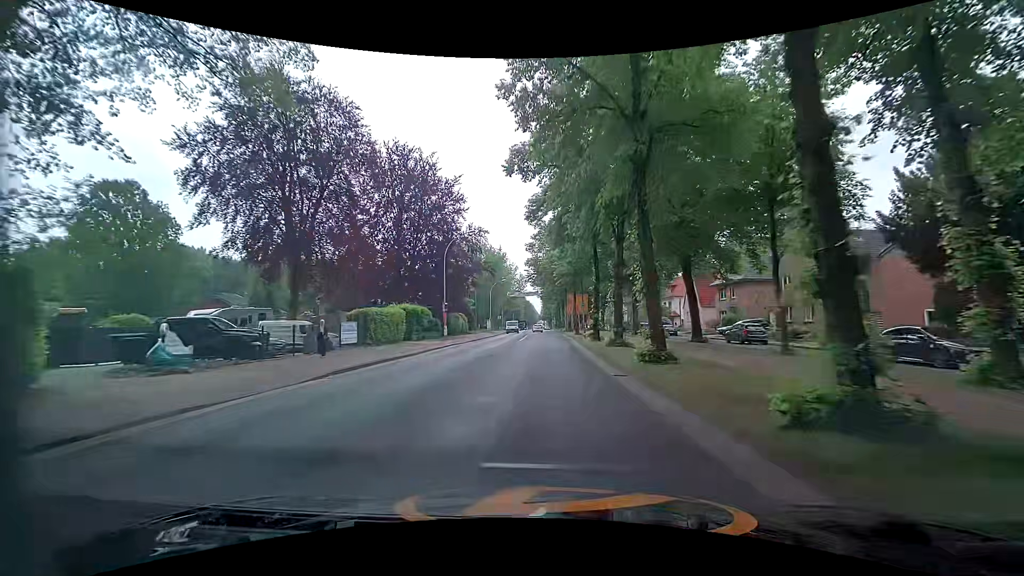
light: Day
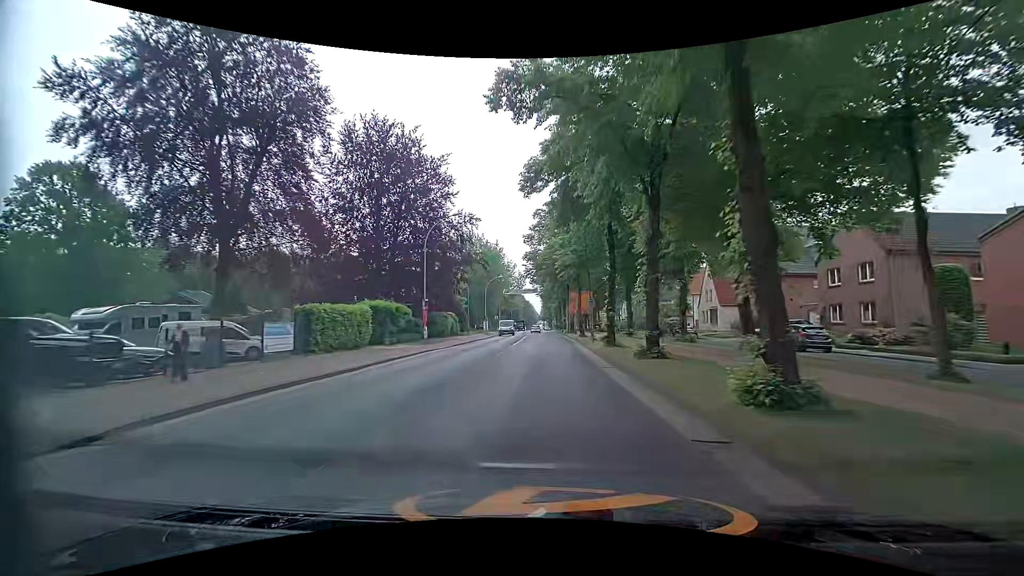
(+0.1, +7.5) m; 0°
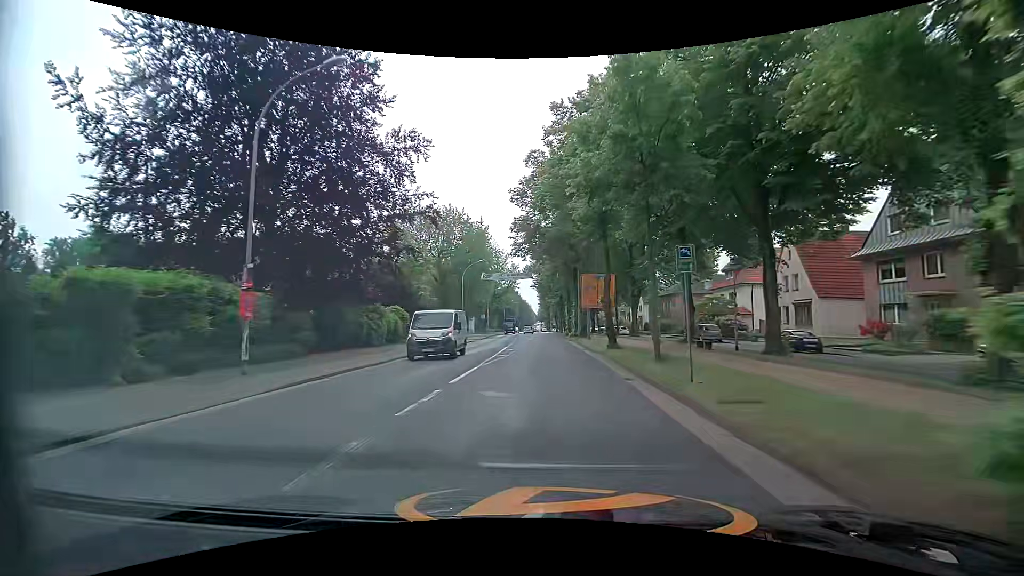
(+0.1, +22.5) m; +1°
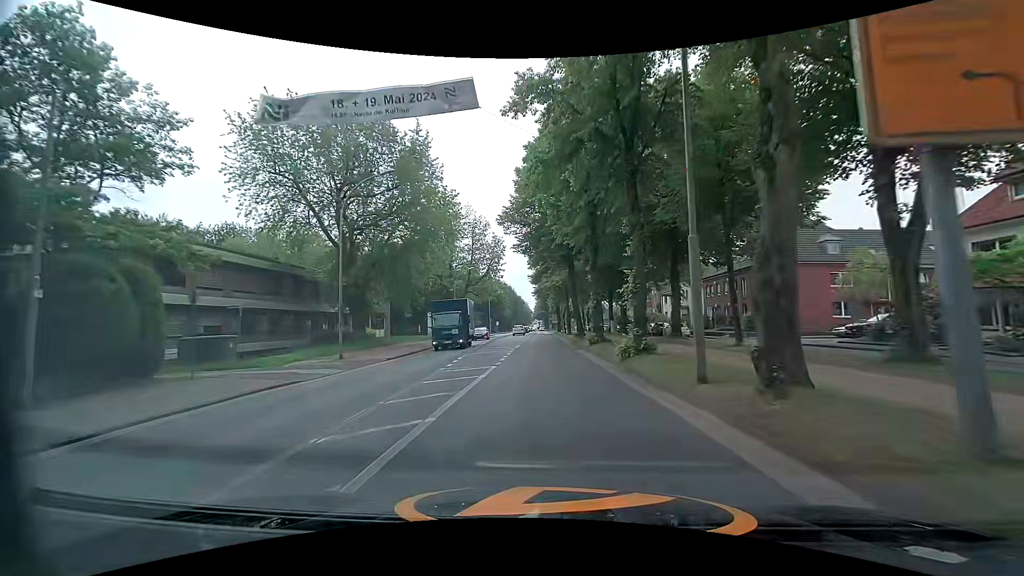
(+0.3, +37.5) m; +1°
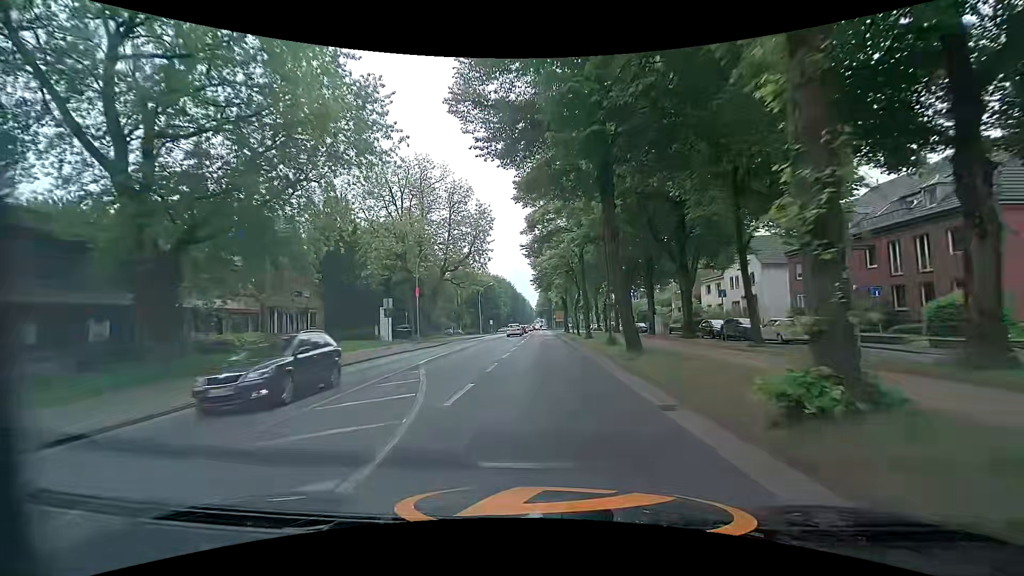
(-0.4, +22.4) m; -1°
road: secondary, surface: asphalt
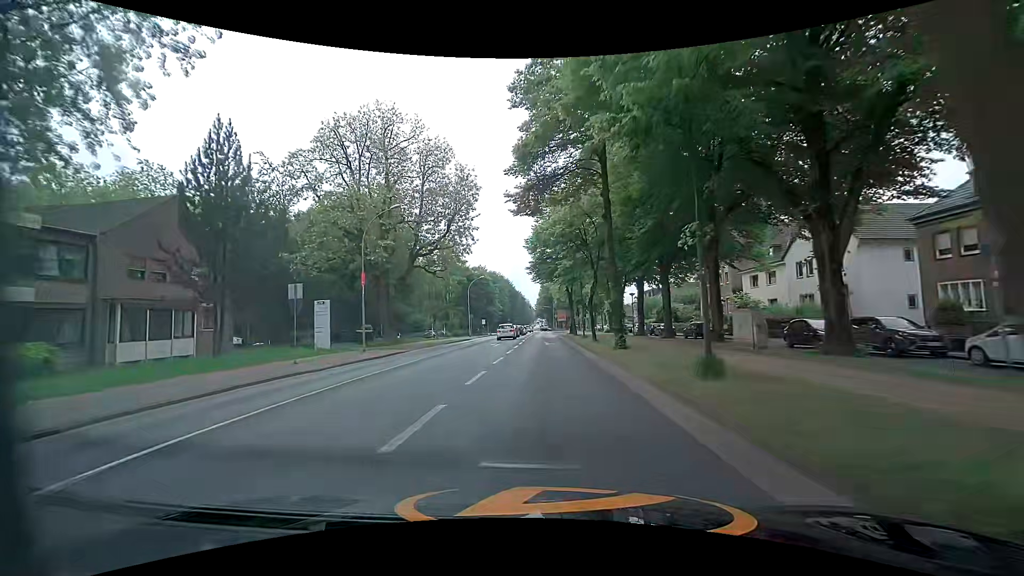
(-0.1, +14.9) m; 0°
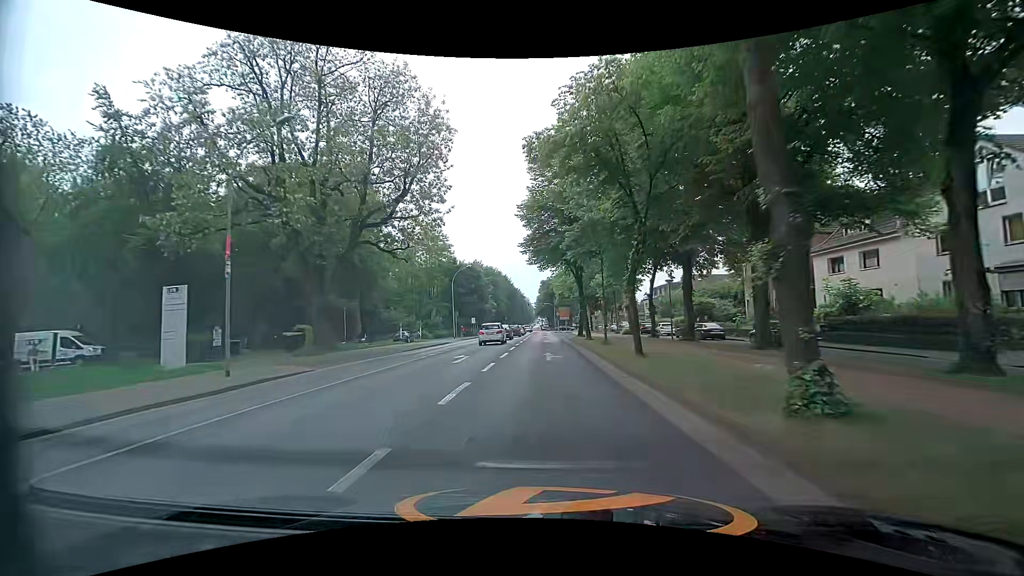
(+0.1, +14.9) m; 0°
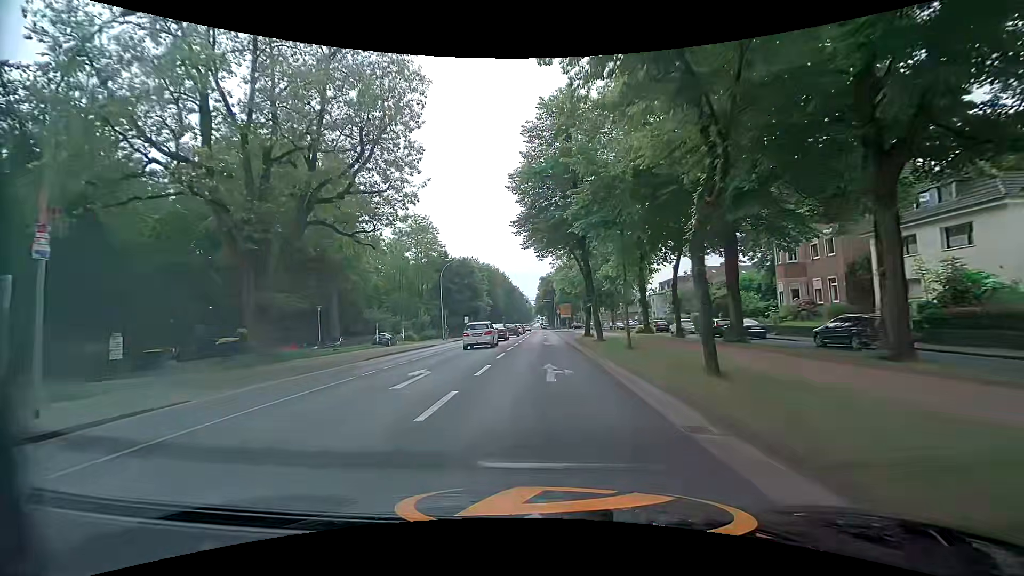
(0.0, +7.4) m; +1°
(0, +10) (0, +20) (0, +30) (0, +40) (-1, +50) (-1, +60) (-1, +70) (-1, +80) (-1, +90) (-1, +100) m
